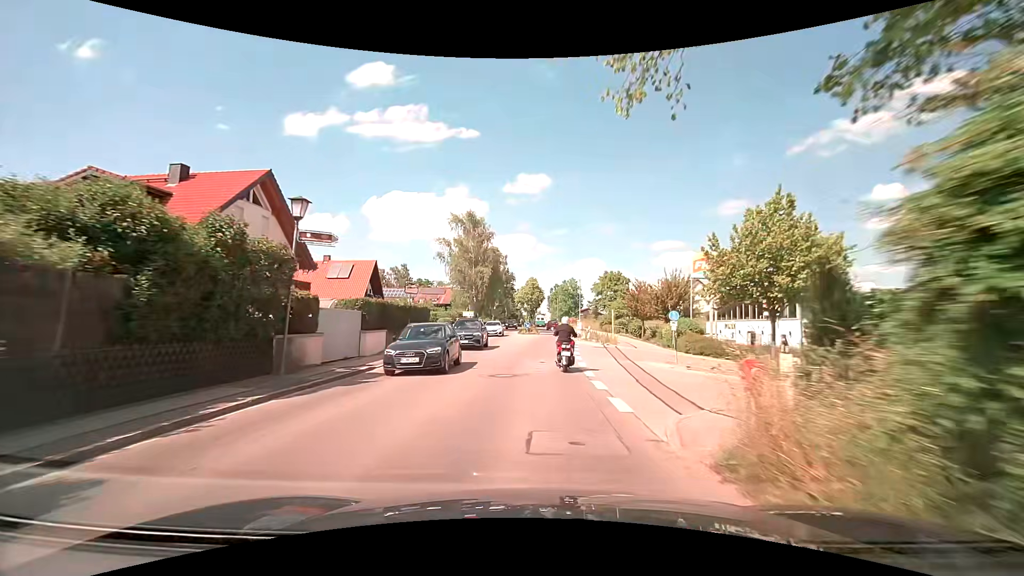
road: secondary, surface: asphalt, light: Day
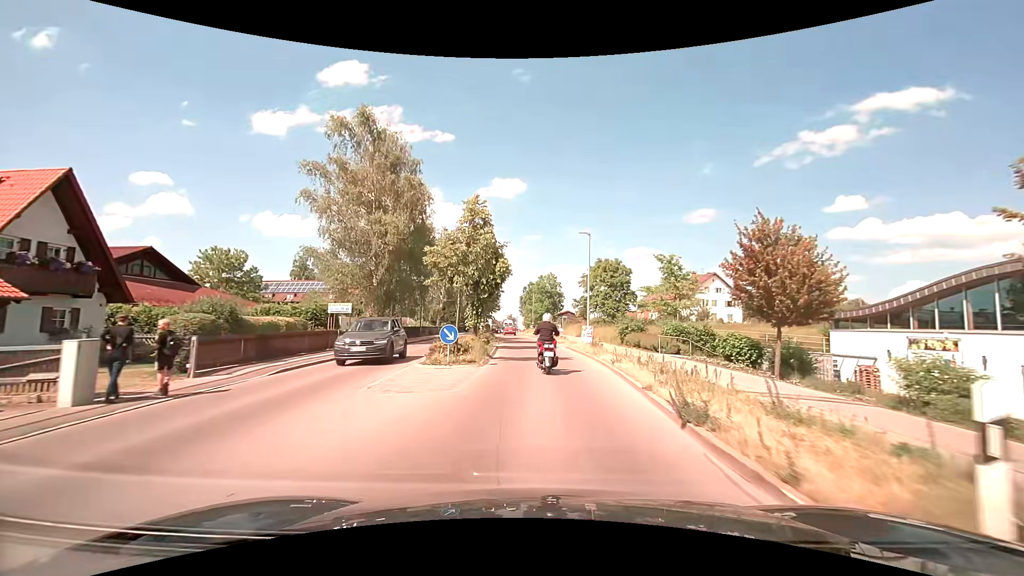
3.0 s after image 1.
(+1.1, +33.4) m; +3°
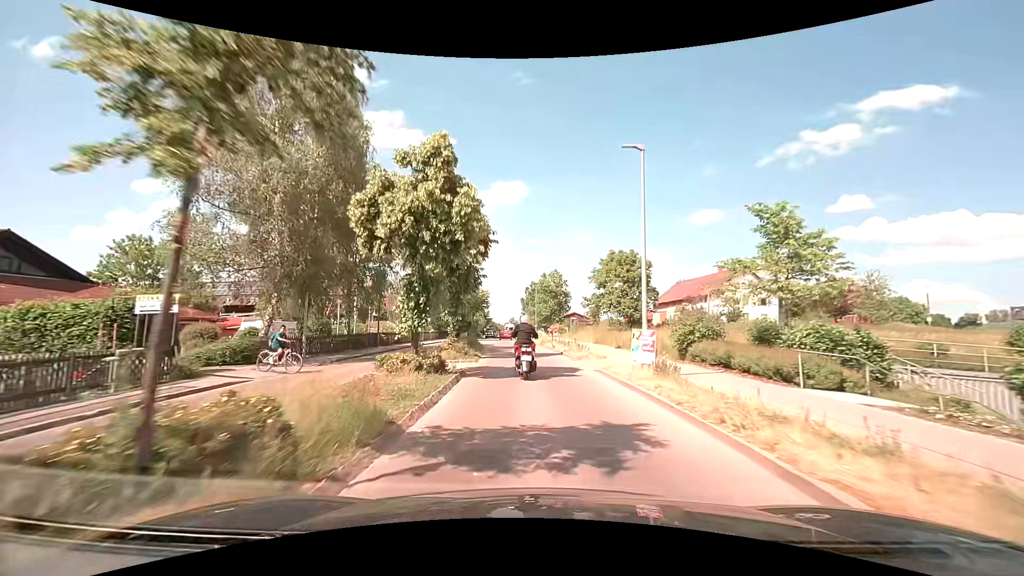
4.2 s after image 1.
(+0.1, +13.4) m; 0°
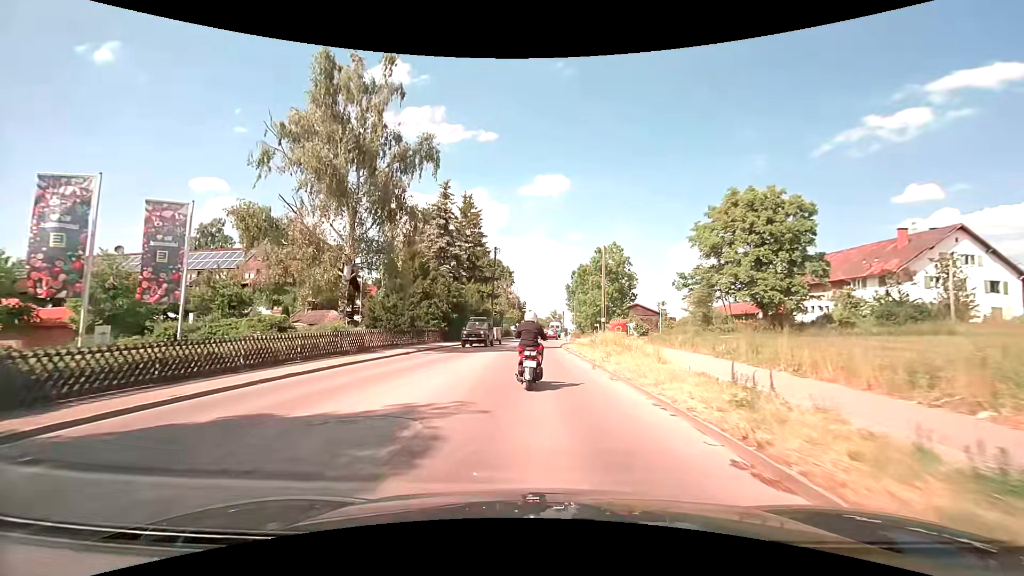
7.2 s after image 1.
(-1.6, +33.2) m; -5°
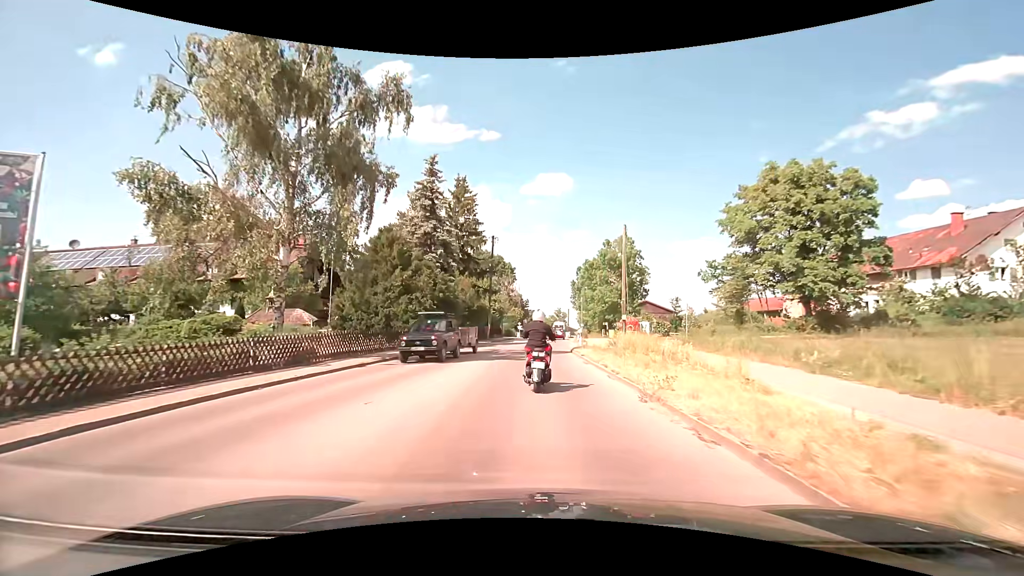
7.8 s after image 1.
(0.0, +6.5) m; -1°
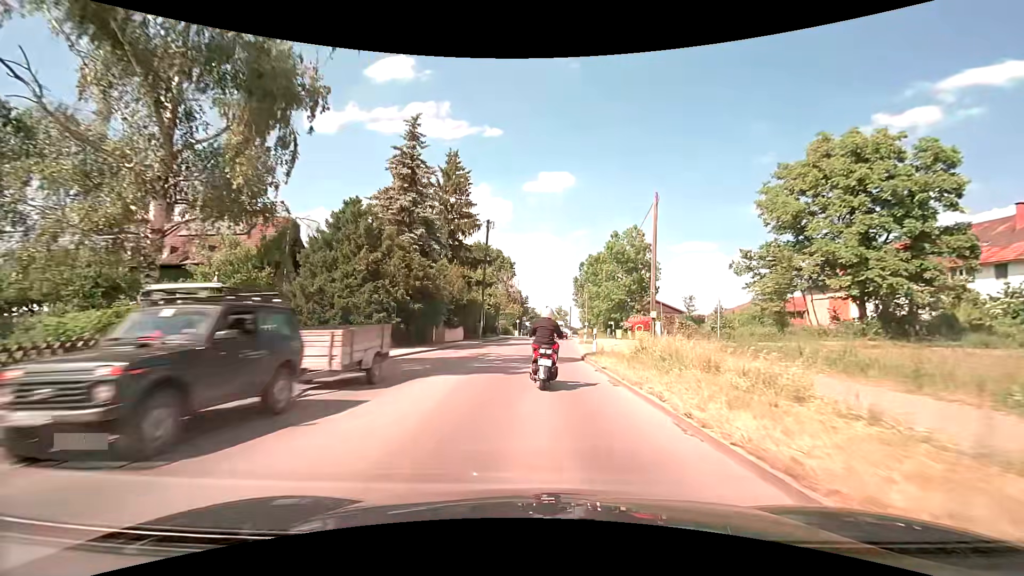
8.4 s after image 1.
(0.0, +6.3) m; 0°
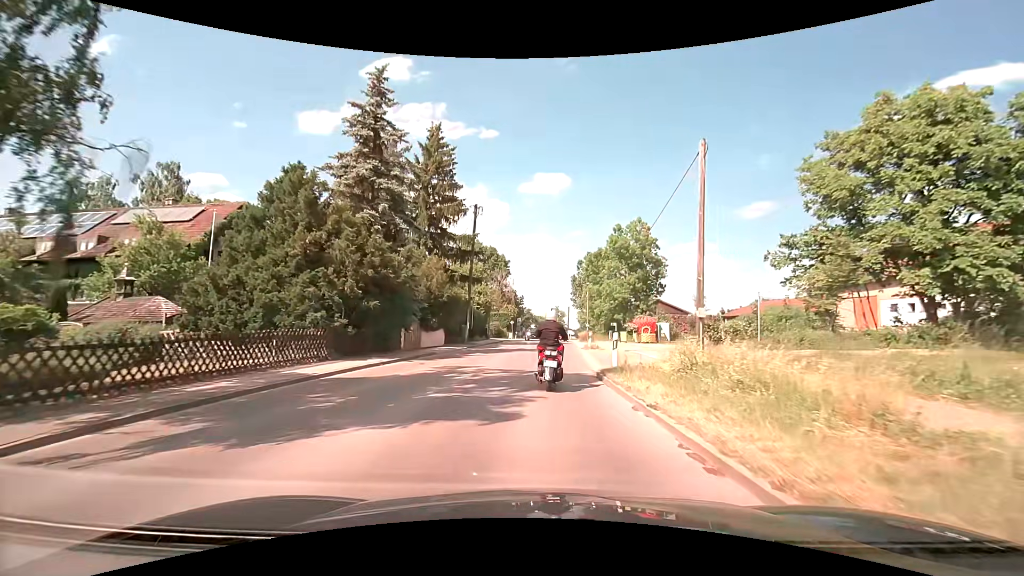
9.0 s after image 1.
(0.0, +6.0) m; 0°
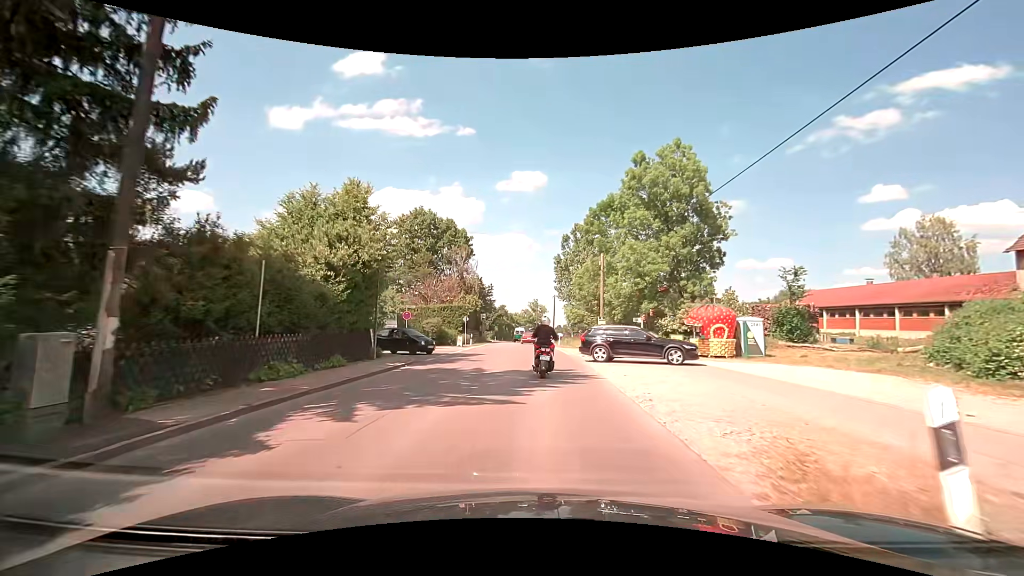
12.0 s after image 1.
(+0.8, +28.7) m; +2°
(0, +10) (0, +20) (0, +30) (0, +40) (0, +50) (-1, +60) (-1, +70) (-2, +80) (-3, +90) (-3, +100) m
